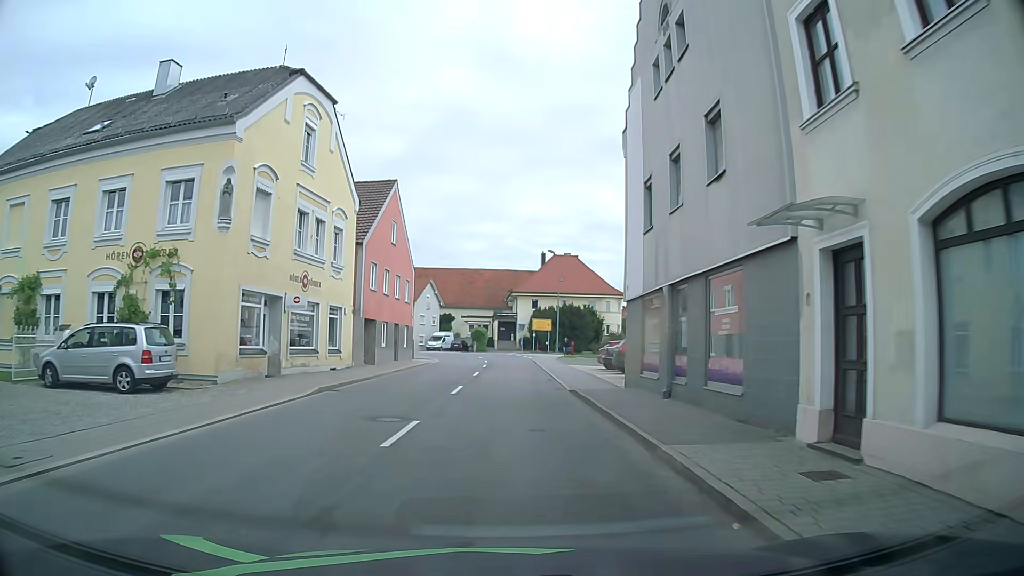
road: primary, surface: asphalt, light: Day
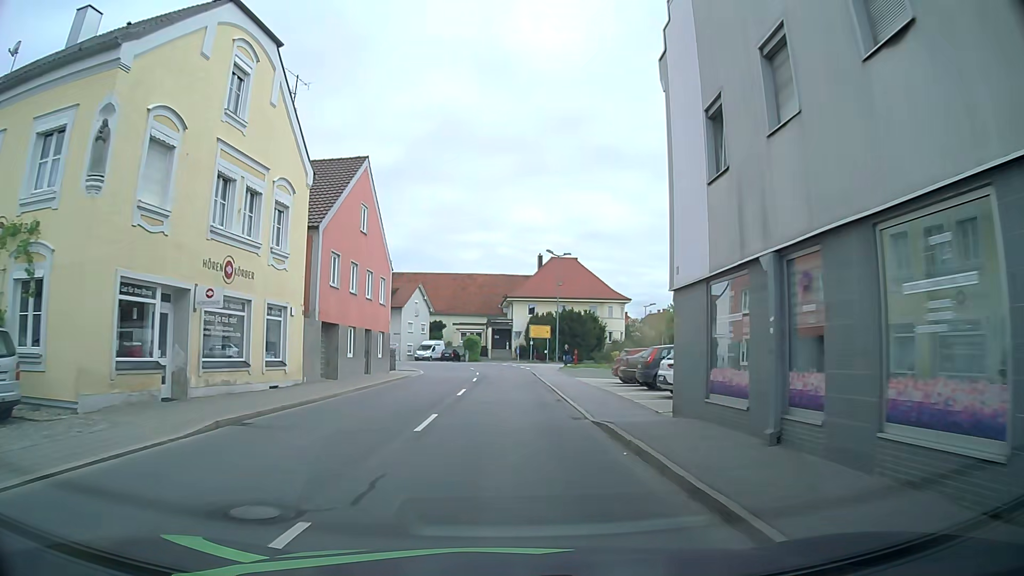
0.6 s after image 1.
(0.0, +6.3) m; 0°
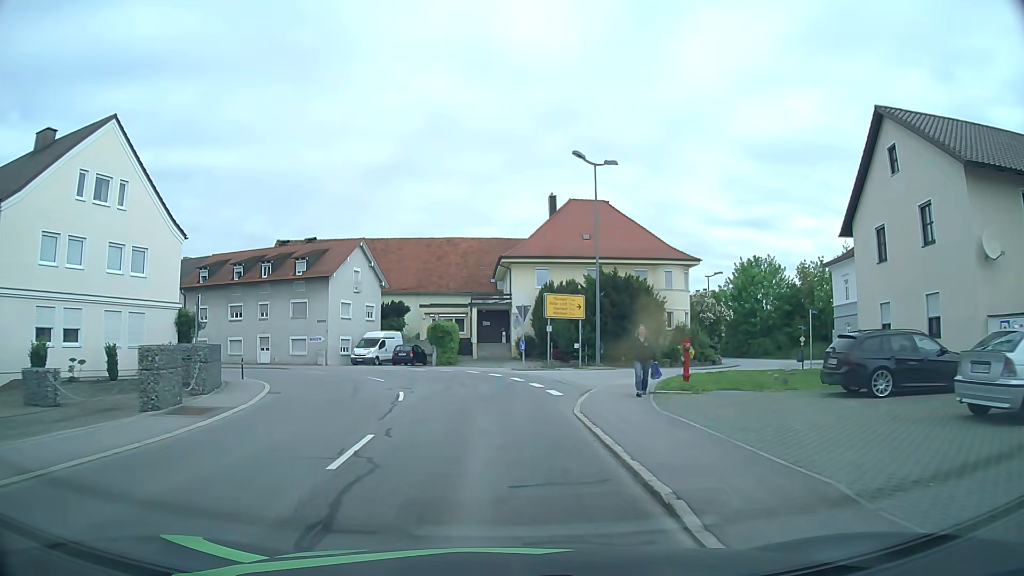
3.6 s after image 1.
(+0.5, +30.9) m; +1°
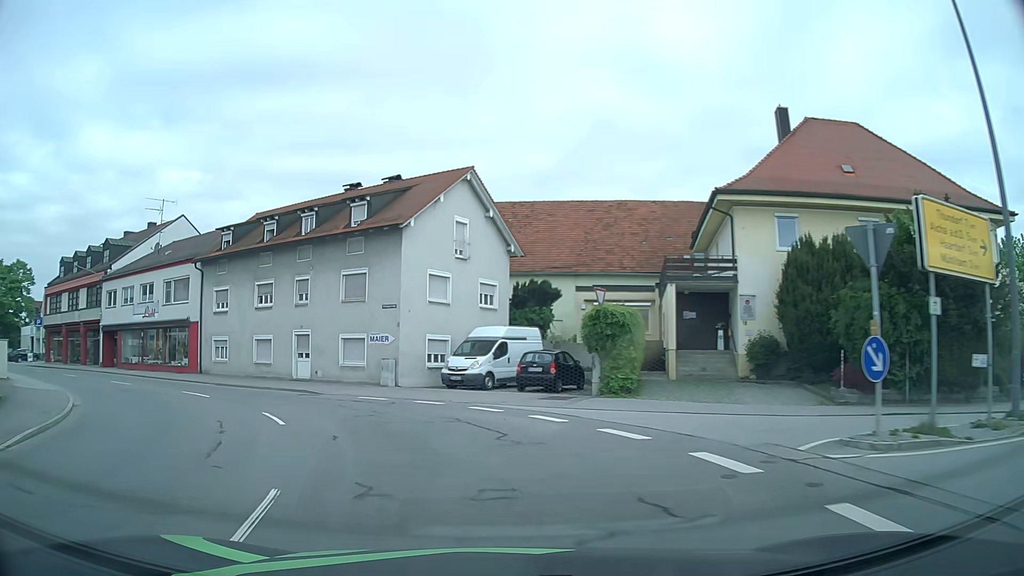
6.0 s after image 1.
(-1.6, +22.0) m; -14°
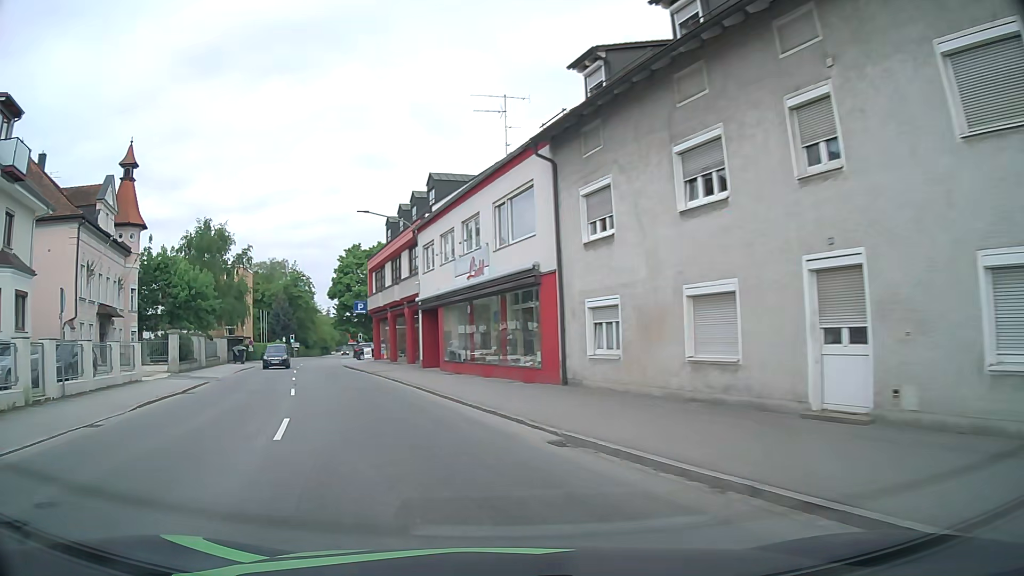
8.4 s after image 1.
(-6.5, +20.1) m; -37°
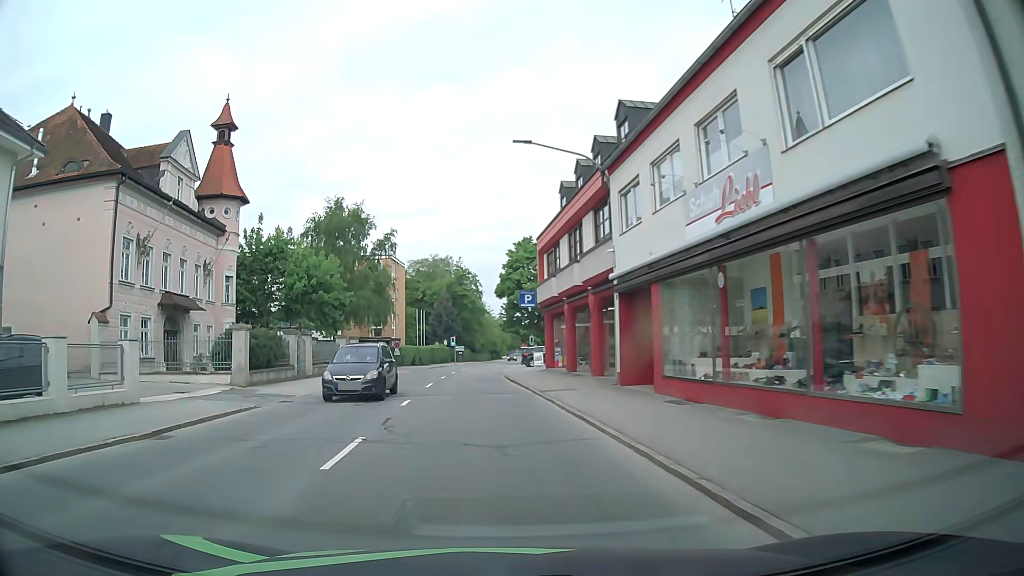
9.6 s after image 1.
(-1.8, +11.6) m; -16°
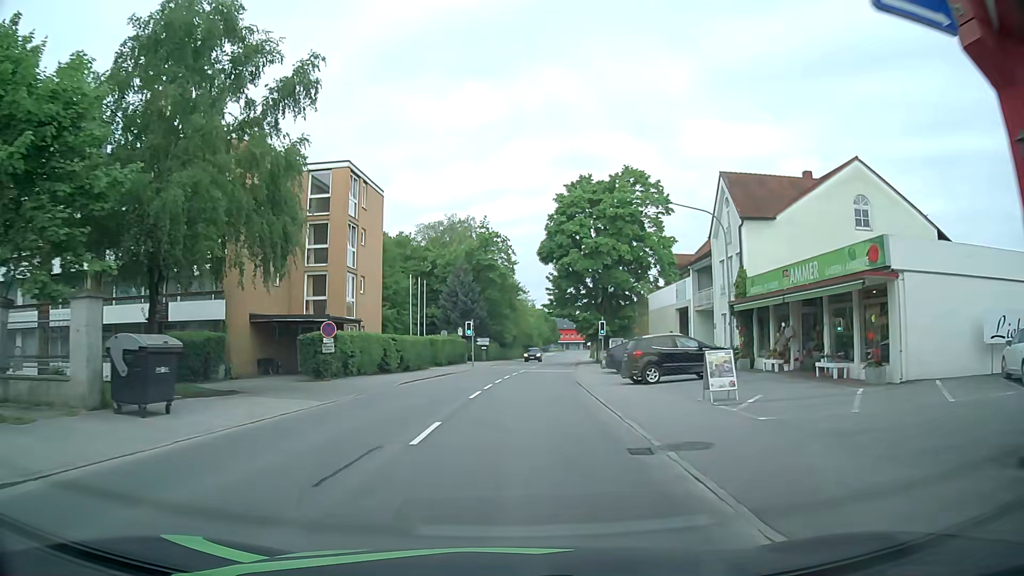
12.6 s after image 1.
(-2.3, +34.4) m; -4°
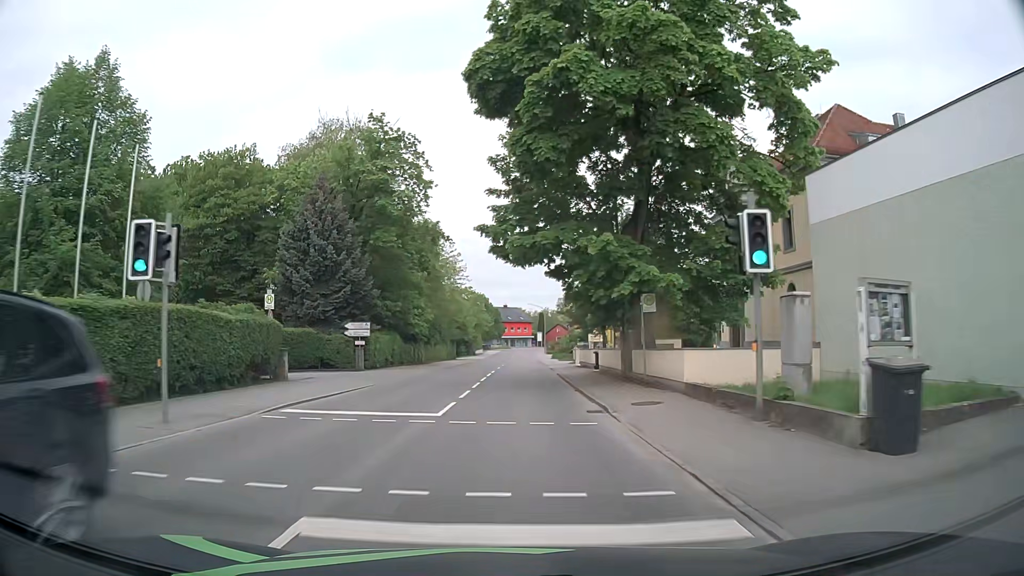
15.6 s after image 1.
(+2.7, +39.5) m; +5°
(0, +10) (0, +20) (+1, +30) (+1, +40) (+2, +50) (+2, +60) (+2, +70) (+3, +80) (+3, +90) (+4, +100) m
